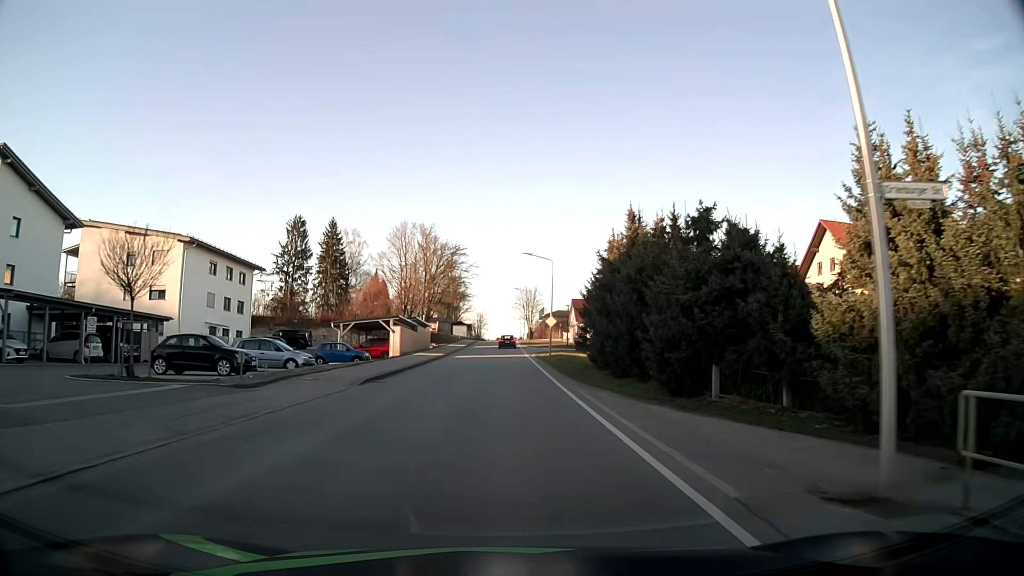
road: tertiary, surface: asphalt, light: Day
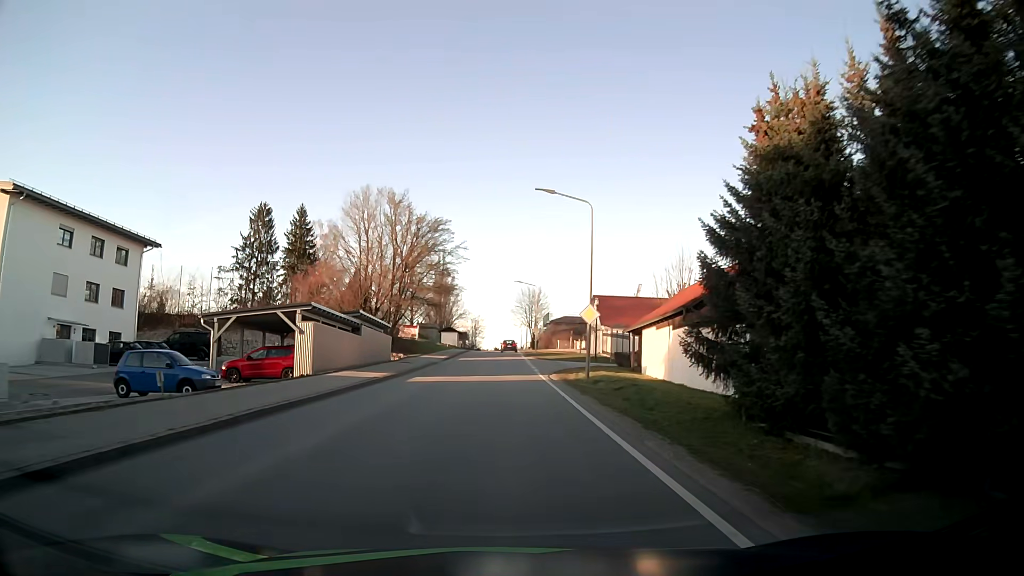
(0.0, +23.1) m; 0°
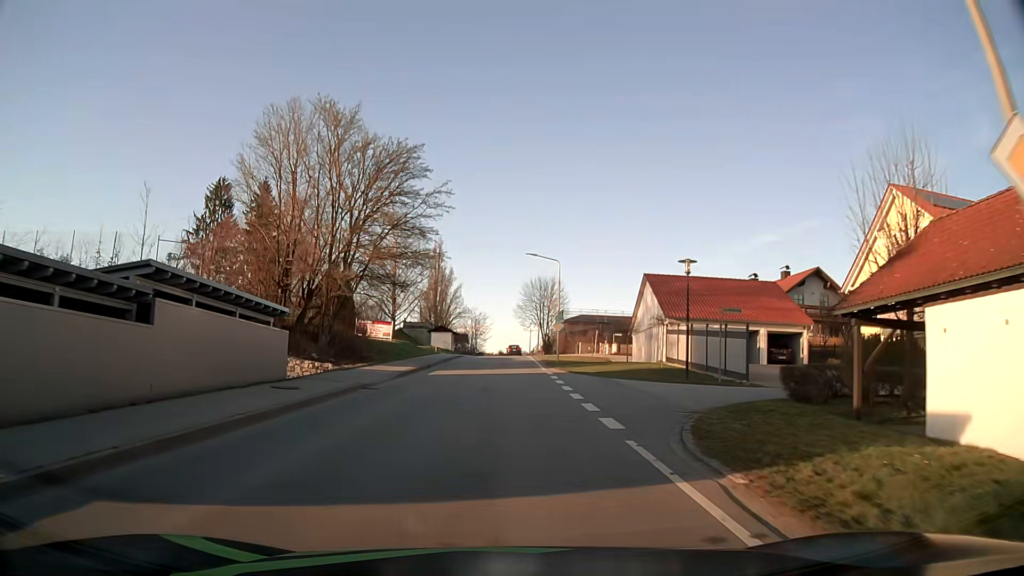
(0.0, +23.2) m; 0°
(0, +10) (0, +20) (0, +30) (0, +40) (0, +50) (0, +60) (+1, +70) (+1, +80) (+1, +90) (+1, +100) m
